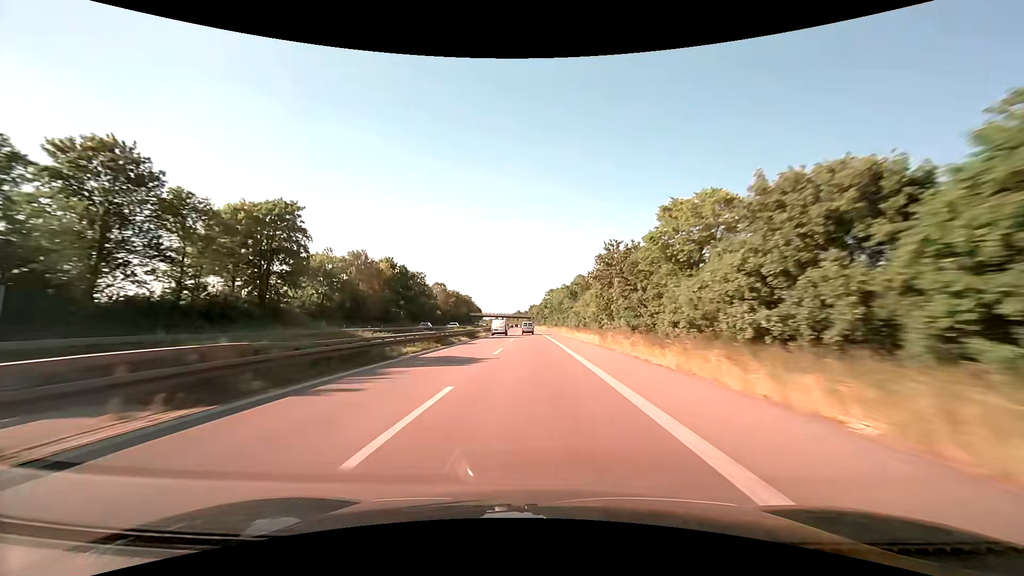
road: trunk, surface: asphalt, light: Day
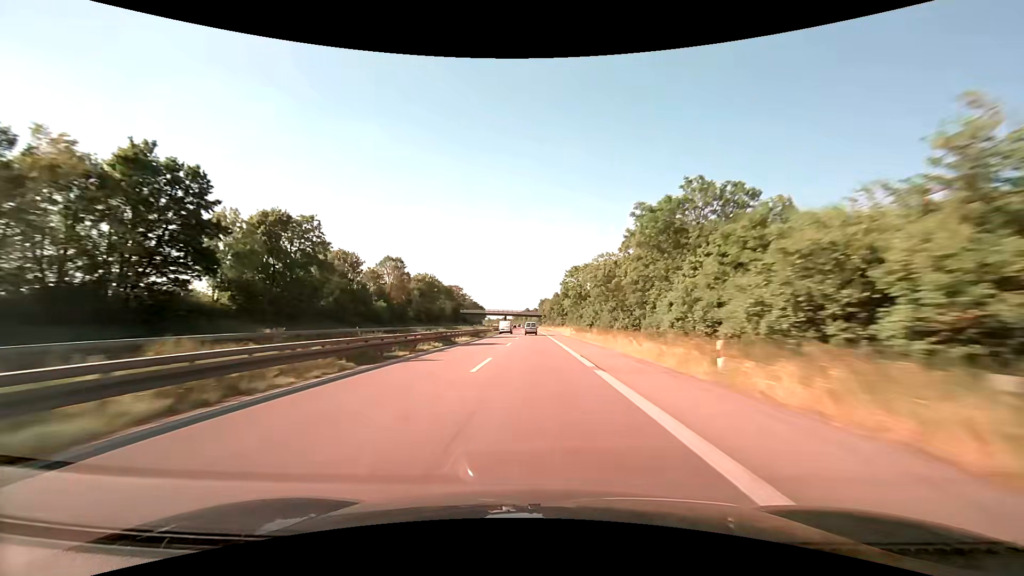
(-0.6, +62.4) m; -1°
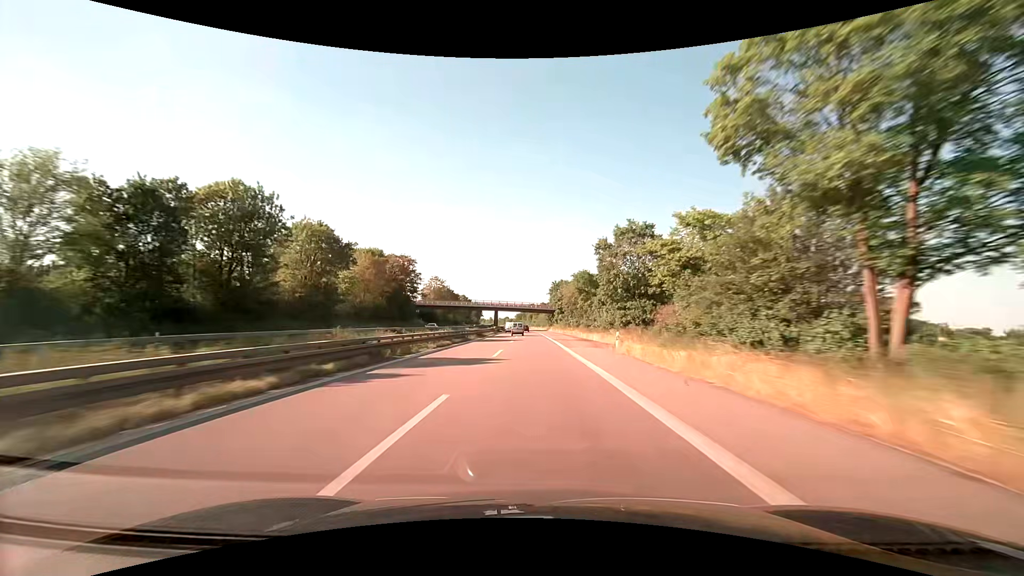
(-0.7, +82.5) m; -1°
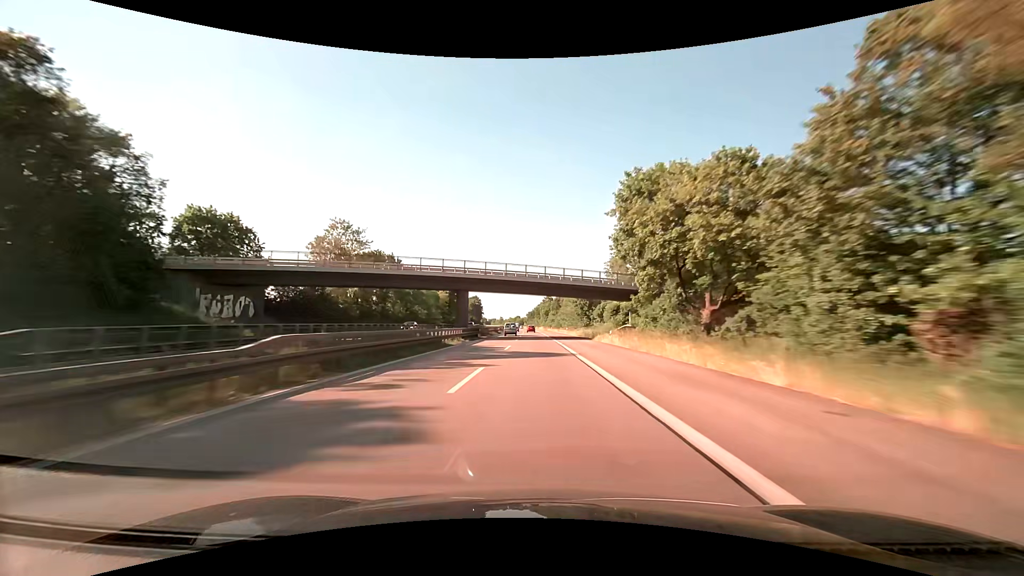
(-0.9, +83.8) m; -1°
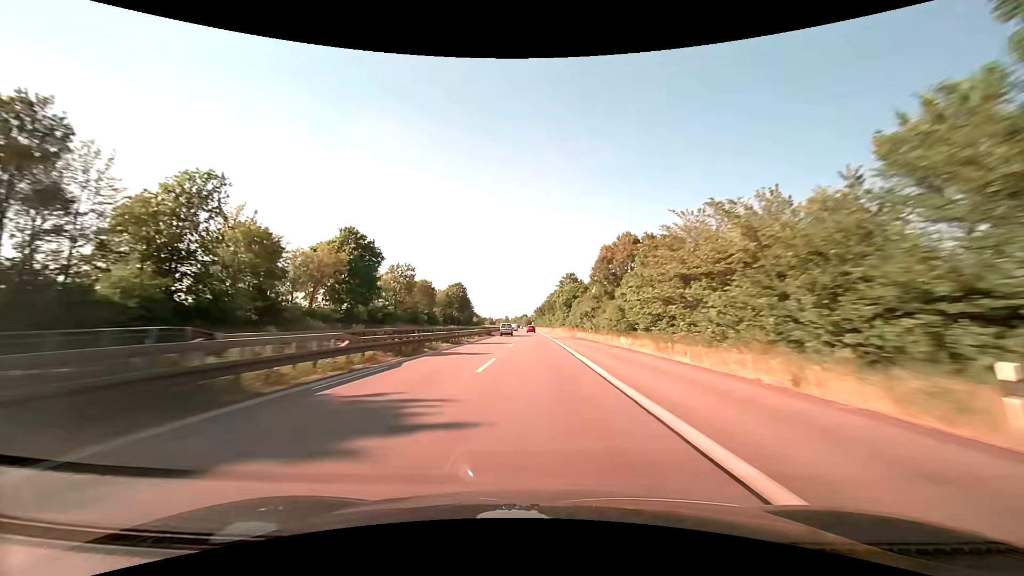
(-1.0, +85.5) m; -1°
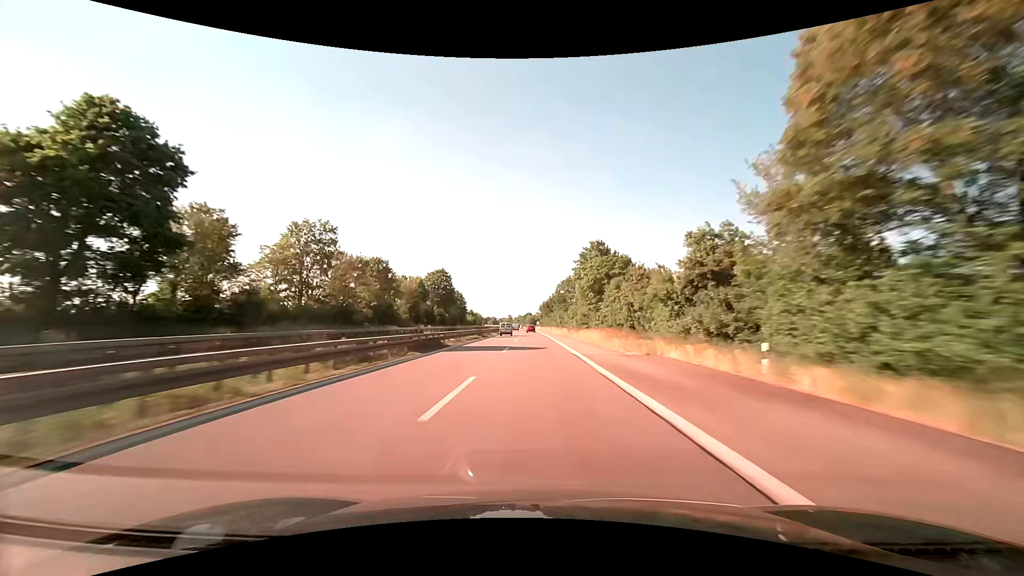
(-0.2, +43.4) m; -1°
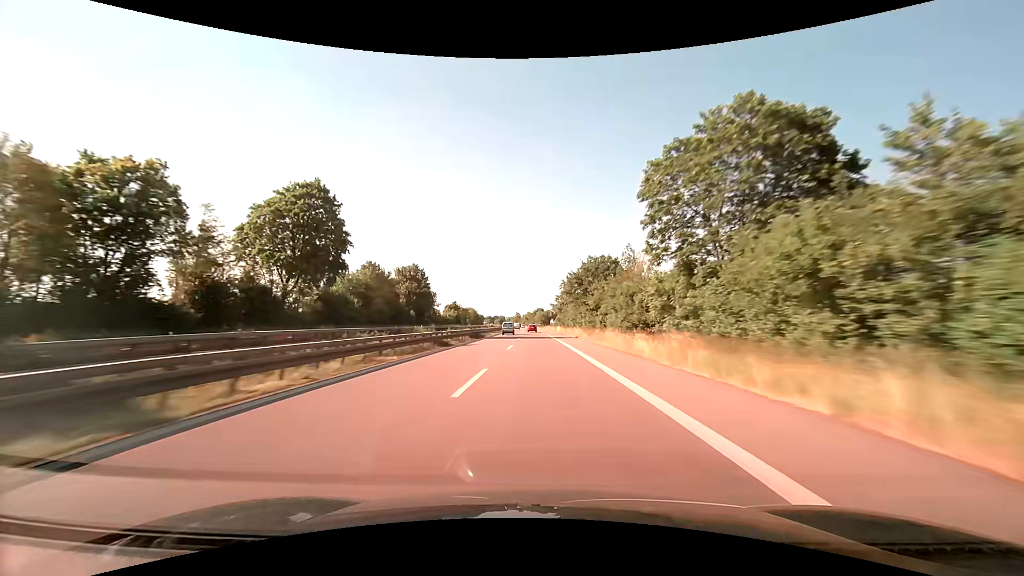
(-1.0, +87.9) m; -1°
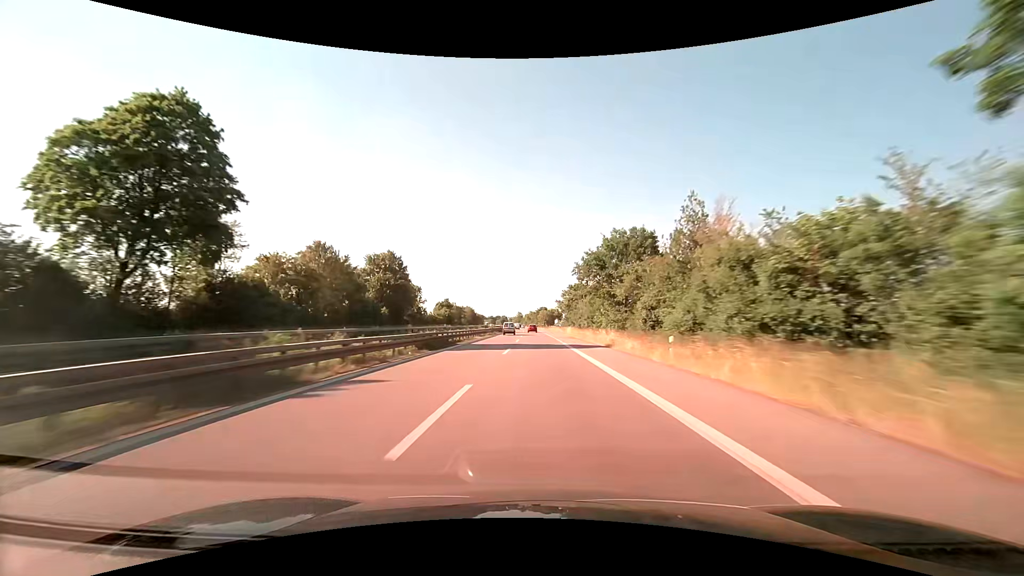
(-0.1, +22.1) m; 0°
(0, +10) (0, +20) (0, +30) (0, +40) (0, +50) (0, +60) (0, +70) (-1, +80) (-1, +90) (-1, +100) m
